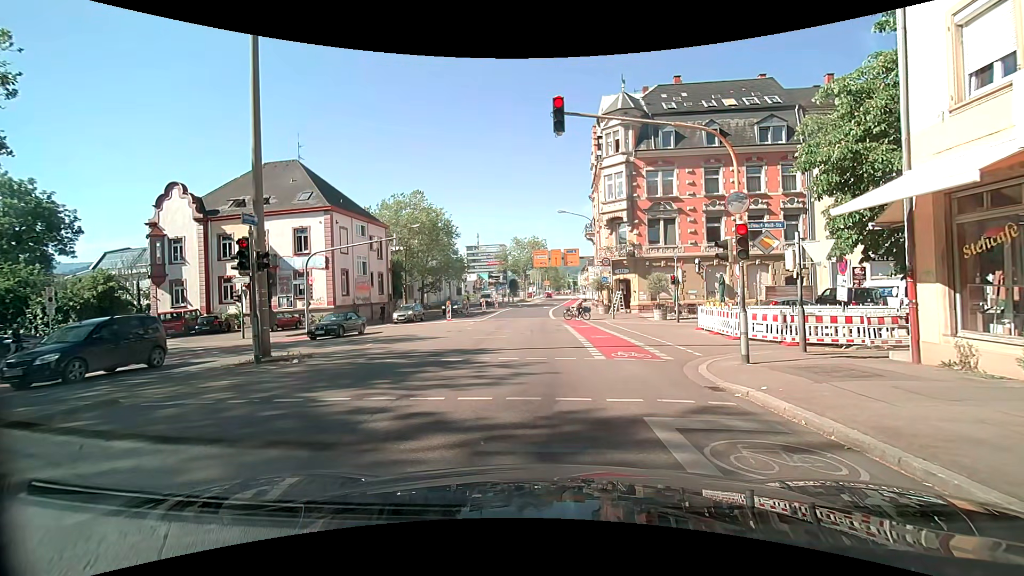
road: secondary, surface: asphalt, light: Day
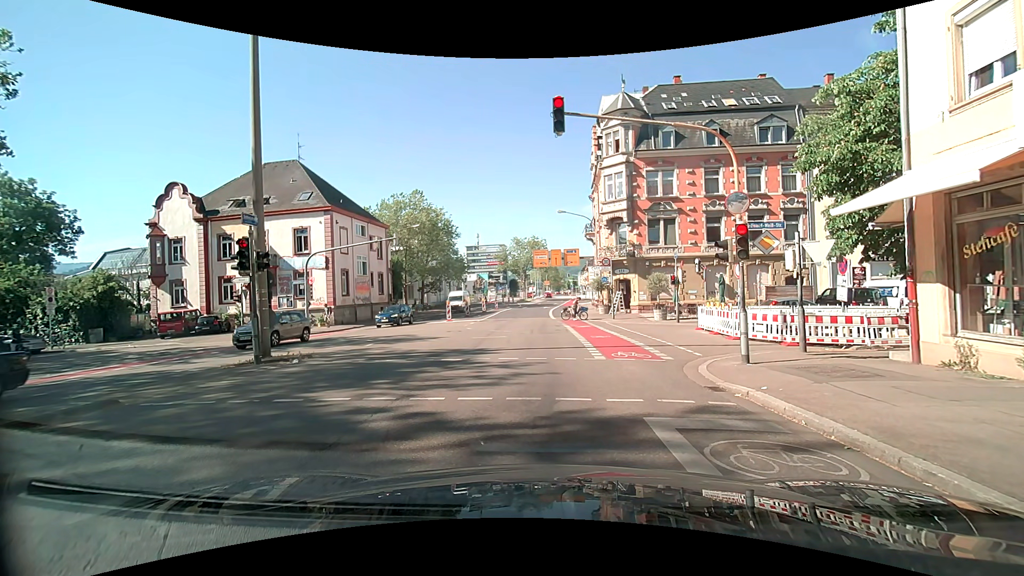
(0.0, 0.0) m; 0°
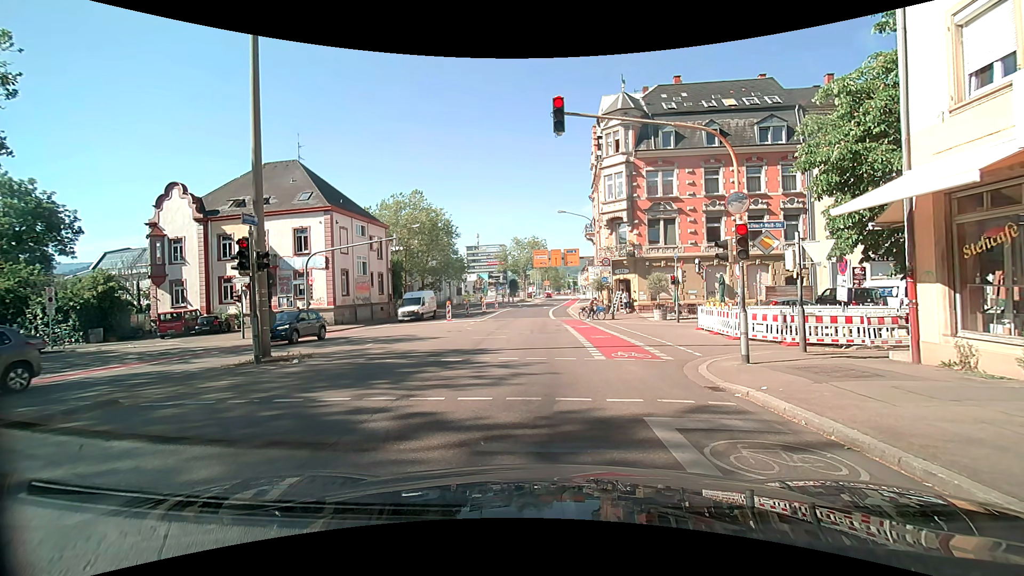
(0.0, 0.0) m; 0°
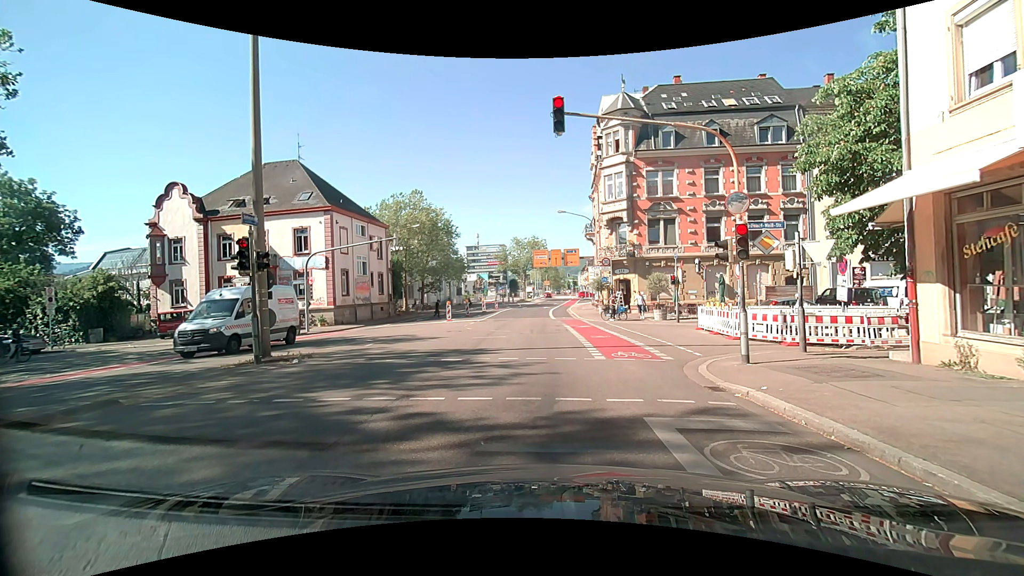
(0.0, 0.0) m; 0°
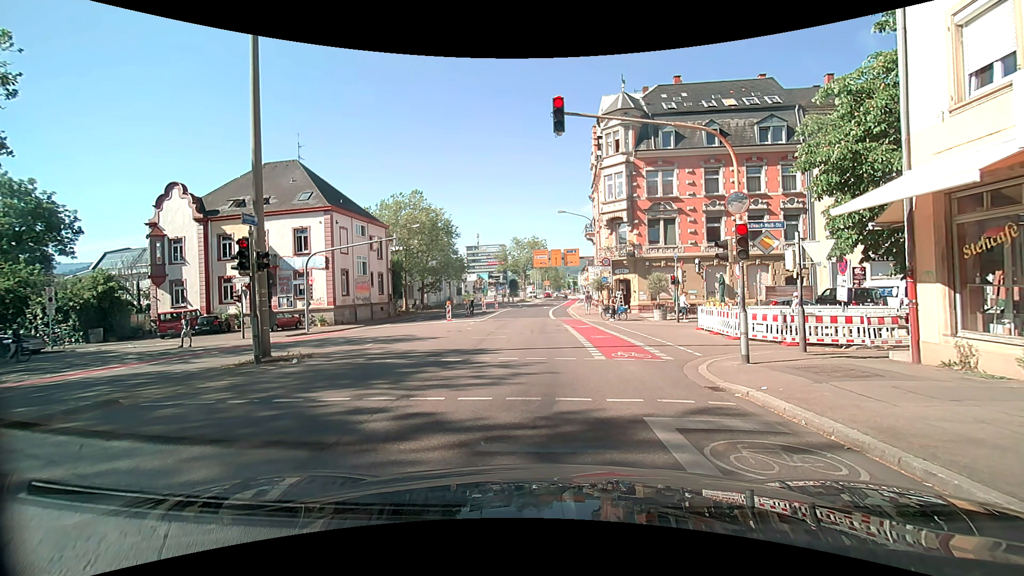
(0.0, 0.0) m; 0°
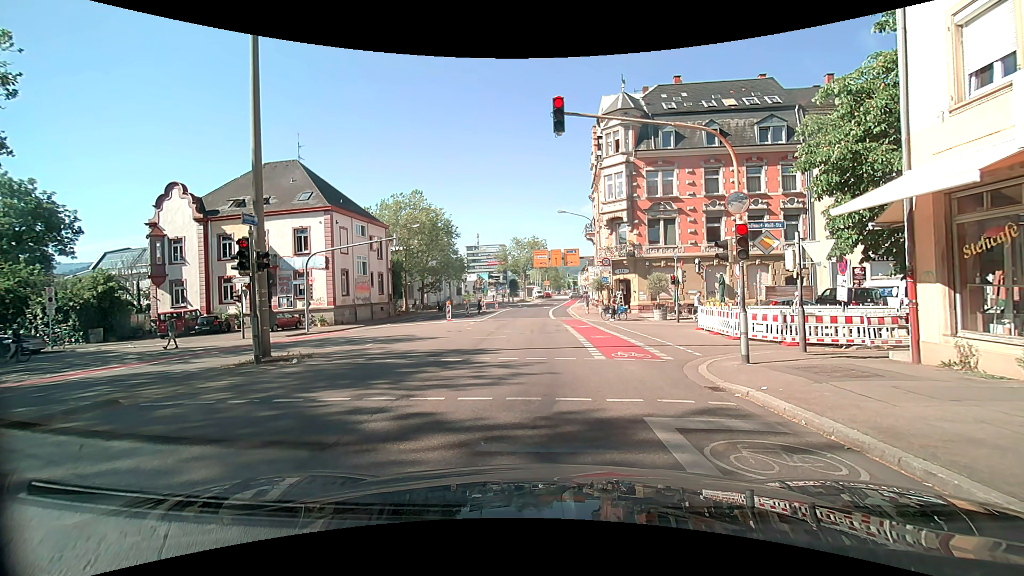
(0.0, 0.0) m; 0°
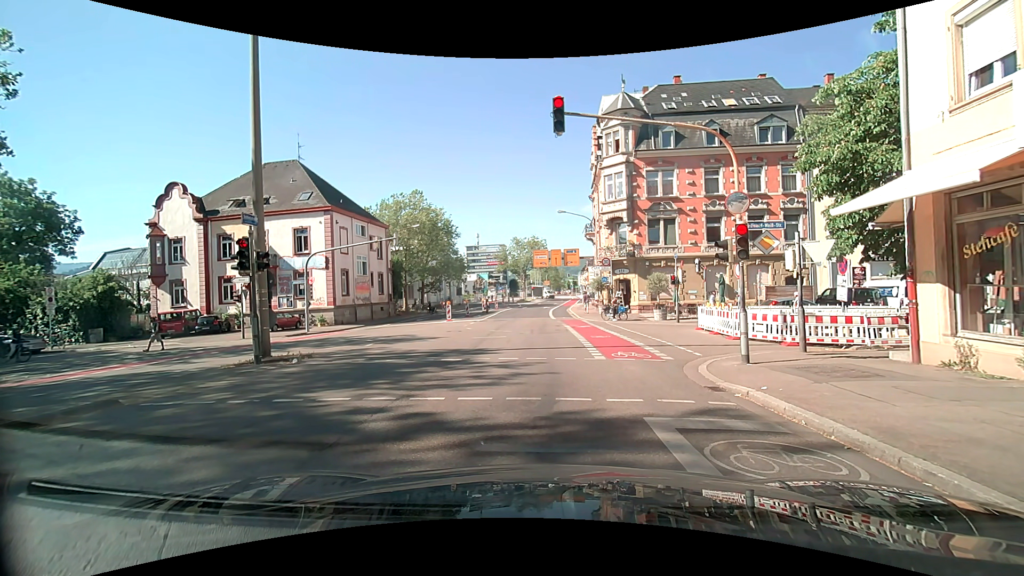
(0.0, 0.0) m; 0°
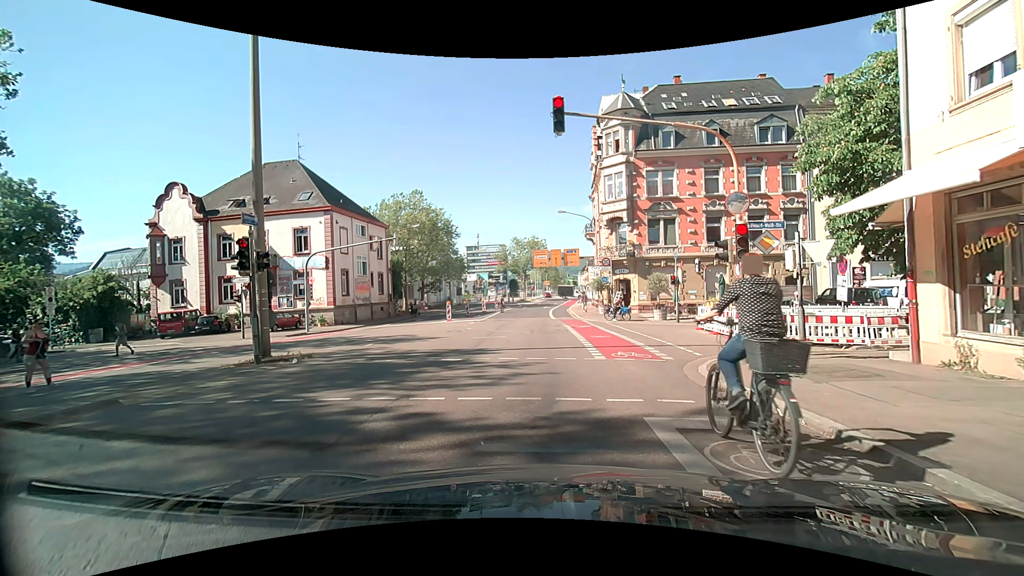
(0.0, 0.0) m; 0°
(0, +10) (0, +20) (0, +30) (0, +40) (0, +50) (0, +60) (+1, +70) (+2, +80) (+5, +90) (+8, +99) m
